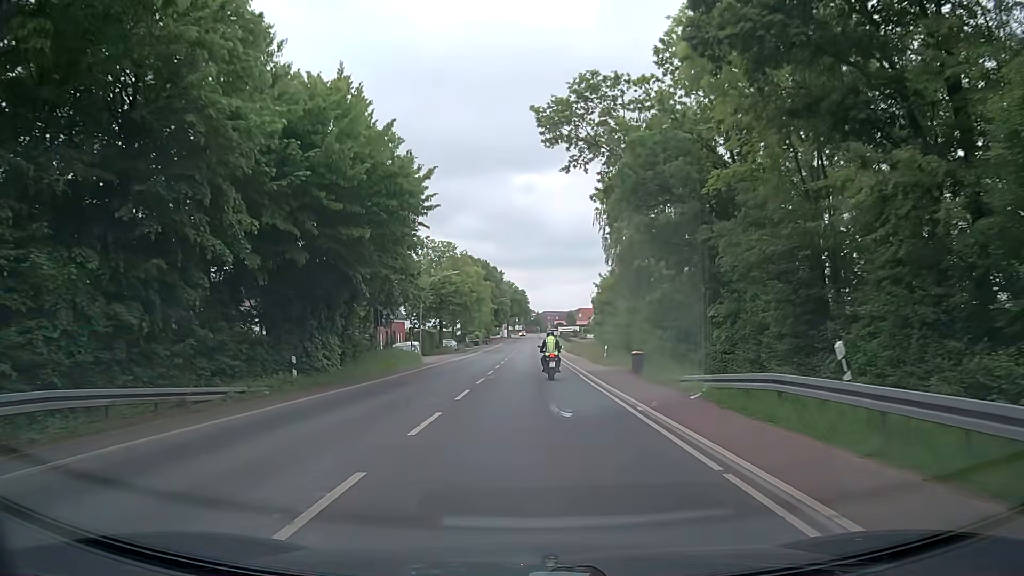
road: secondary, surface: asphalt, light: Day
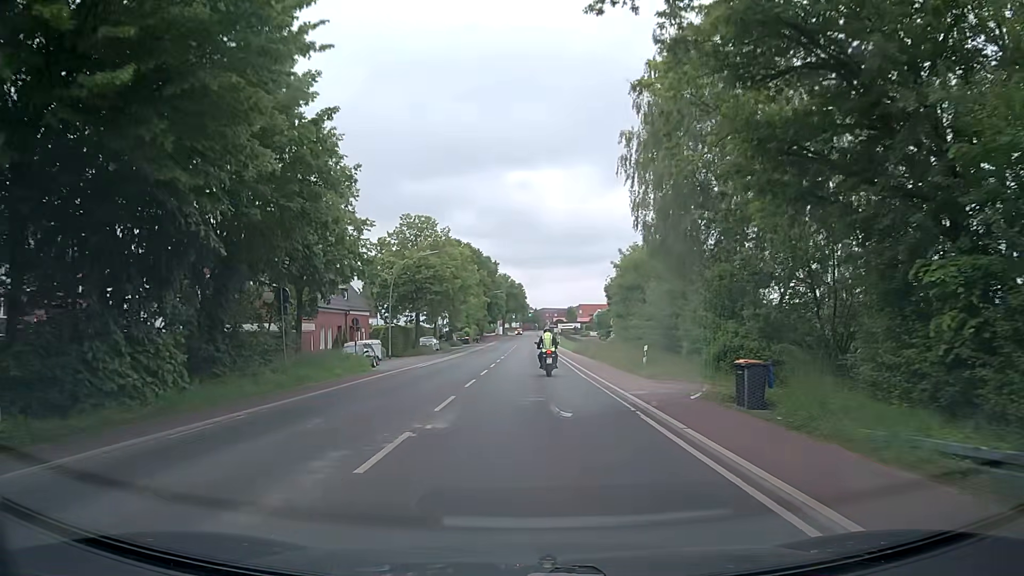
(+0.1, +14.9) m; +1°
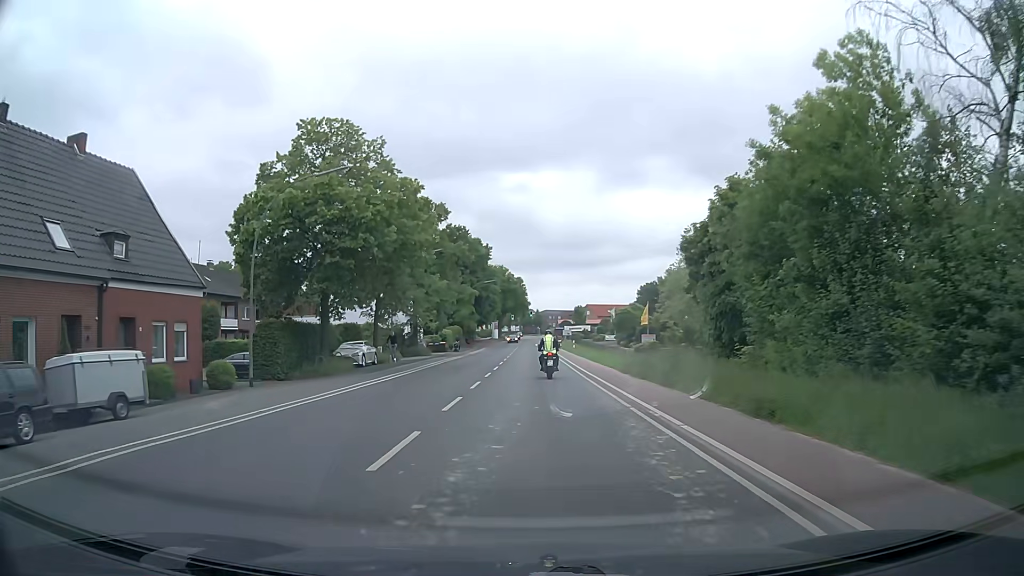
(-0.2, +29.6) m; 0°
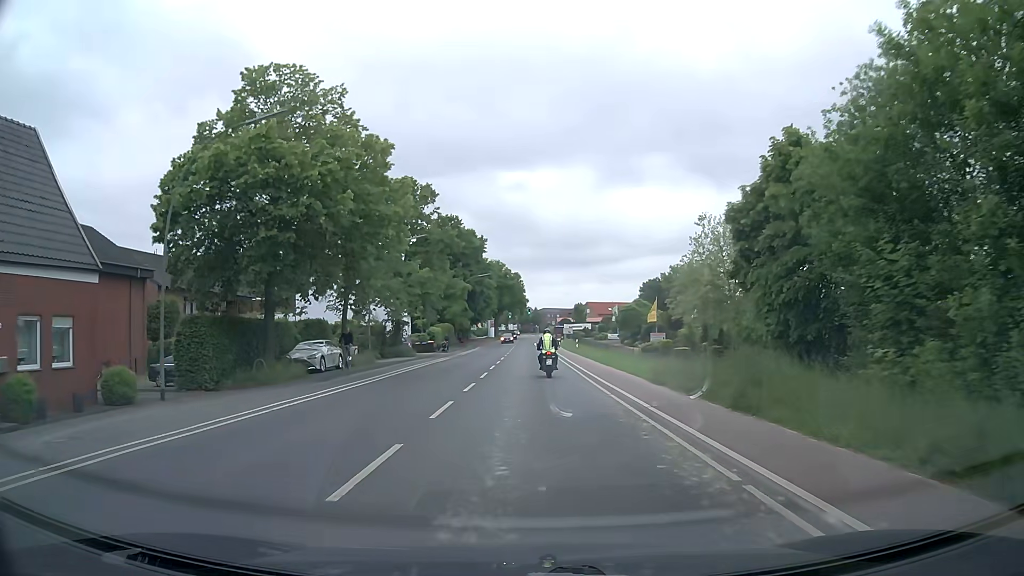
(0.0, +7.3) m; 0°
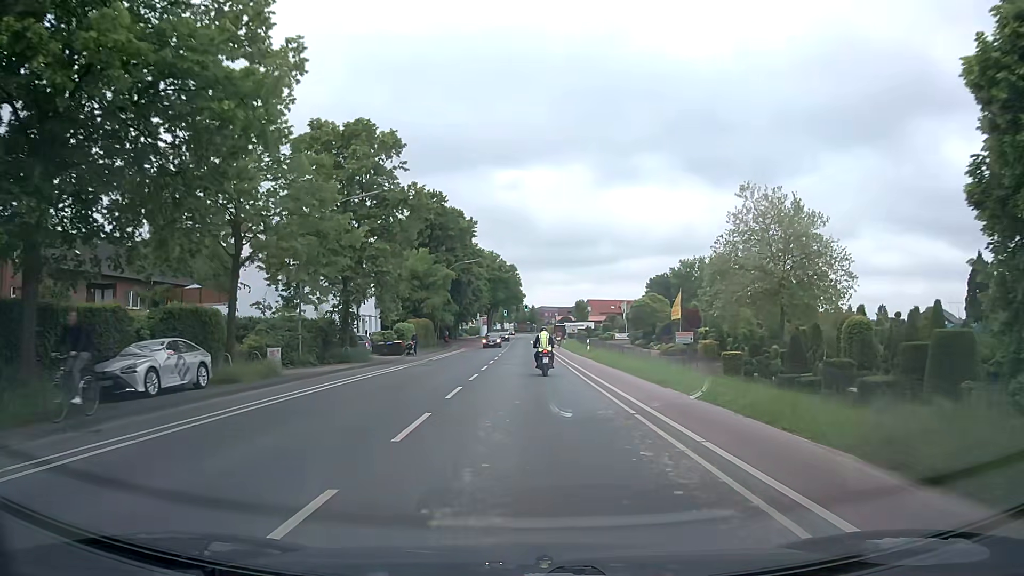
(0.0, +14.6) m; 0°
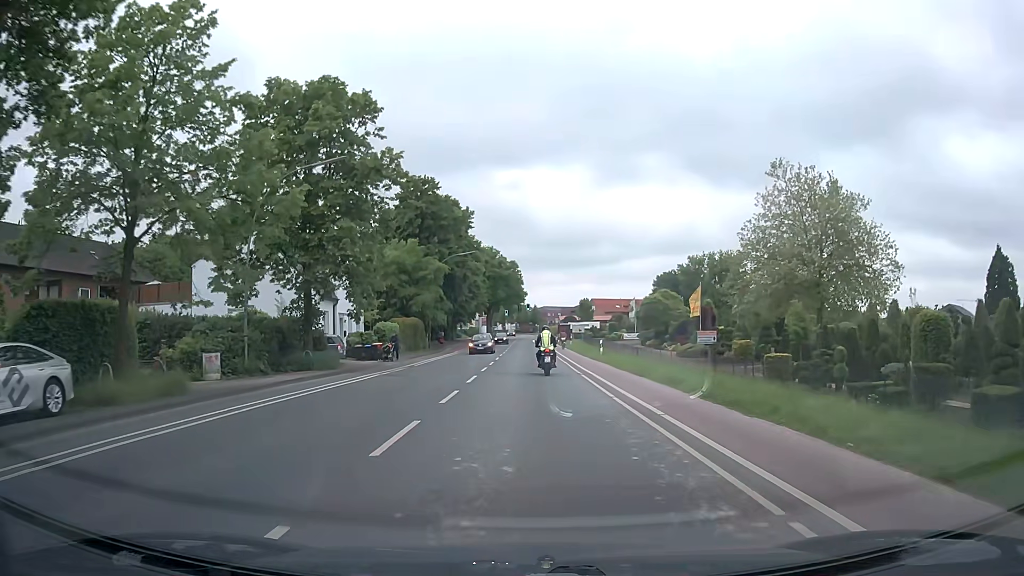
(0.0, +7.2) m; 0°
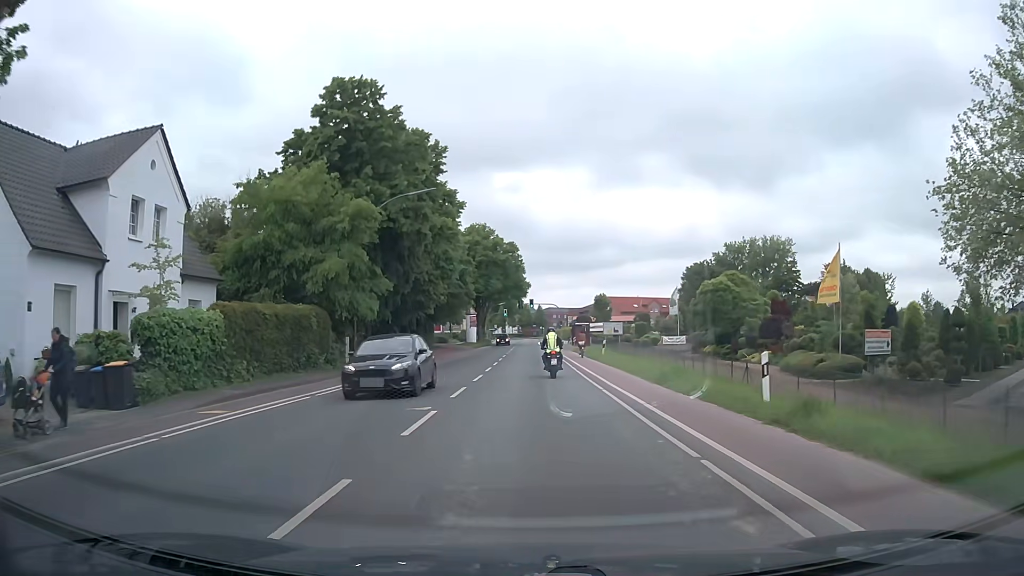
(-0.2, +27.9) m; 0°
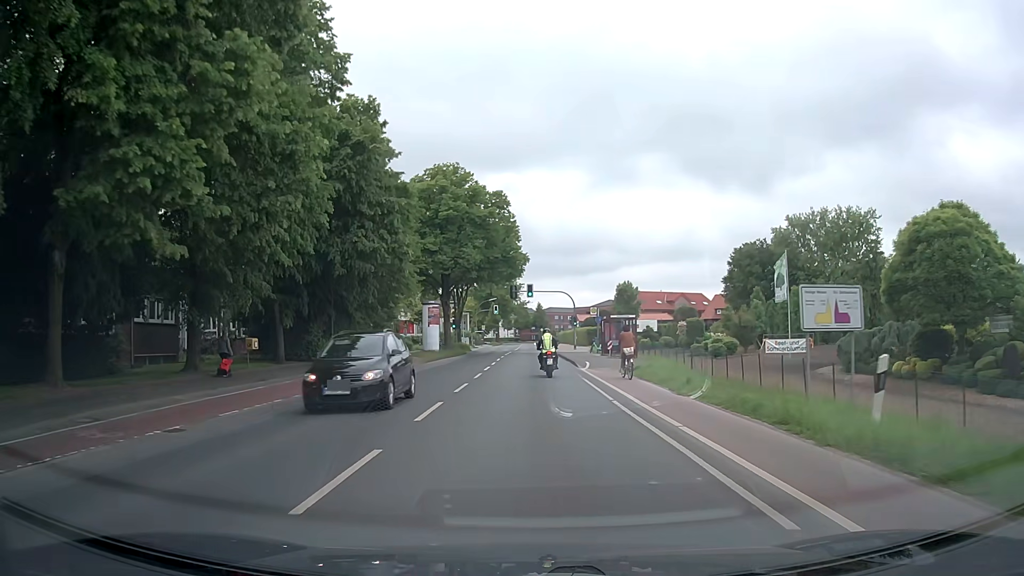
(0.0, +33.7) m; 0°
(0, +10) (0, +20) (0, +30) (0, +40) (0, +50) (0, +60) (0, +70) (0, +80) (0, +90) (0, +100) m
